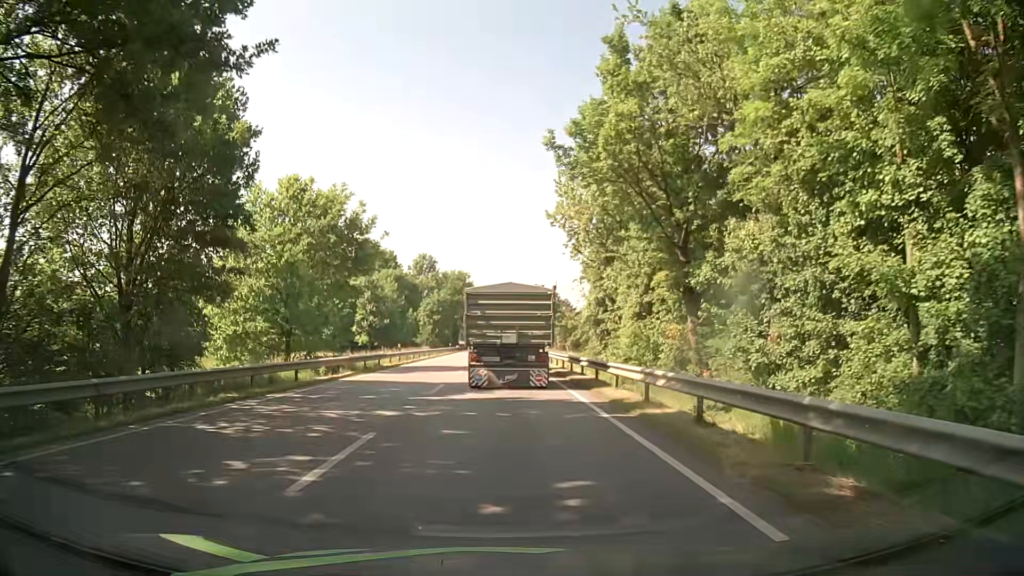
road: primary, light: Day
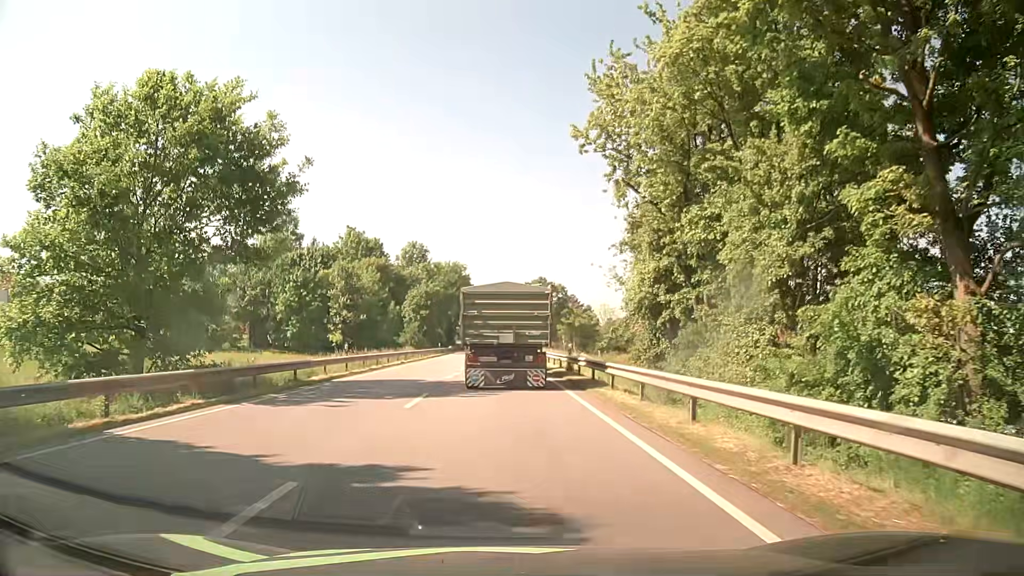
(+0.1, +15.9) m; 0°
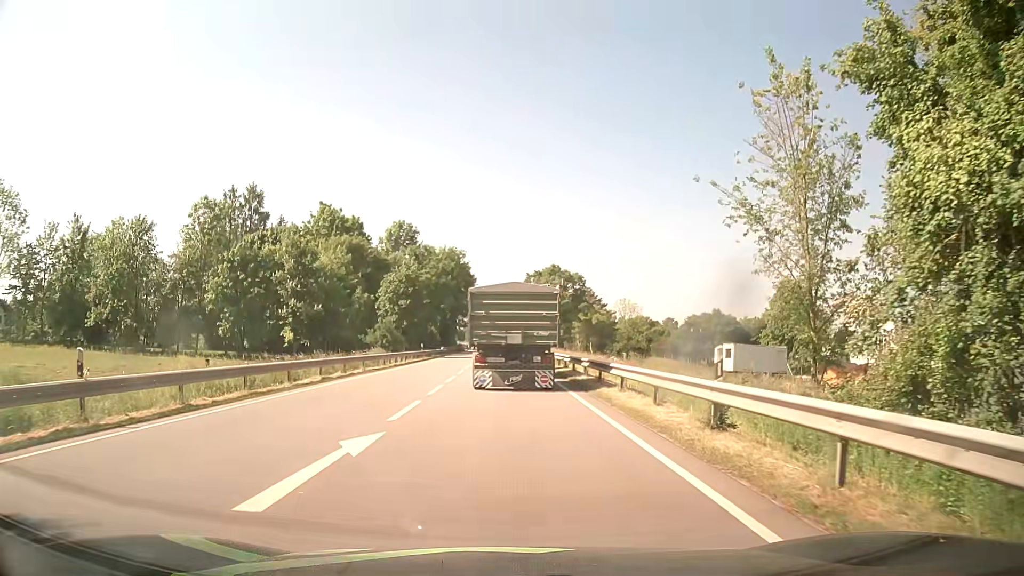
(0.0, +21.1) m; 0°
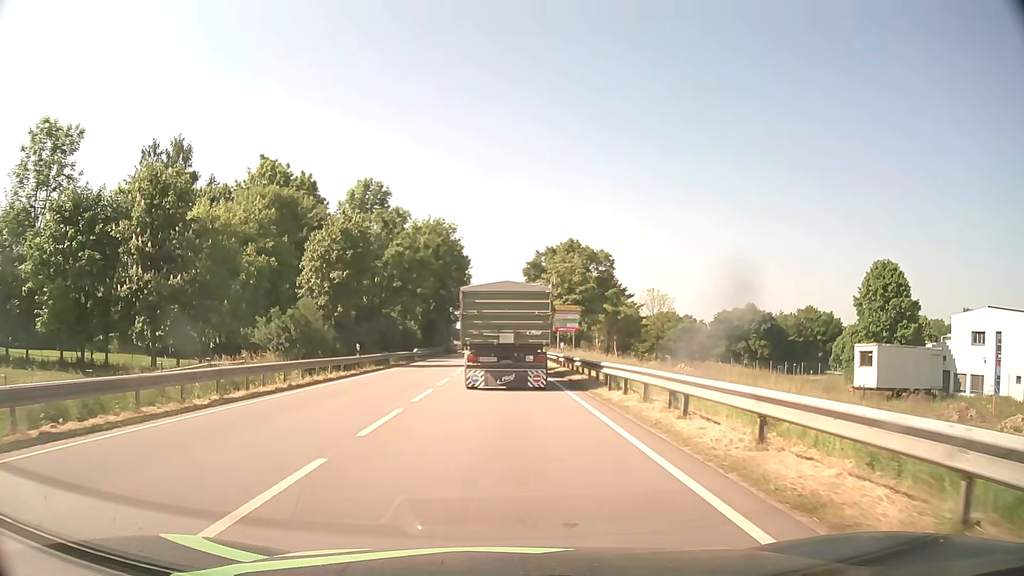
(-0.2, +26.1) m; 0°
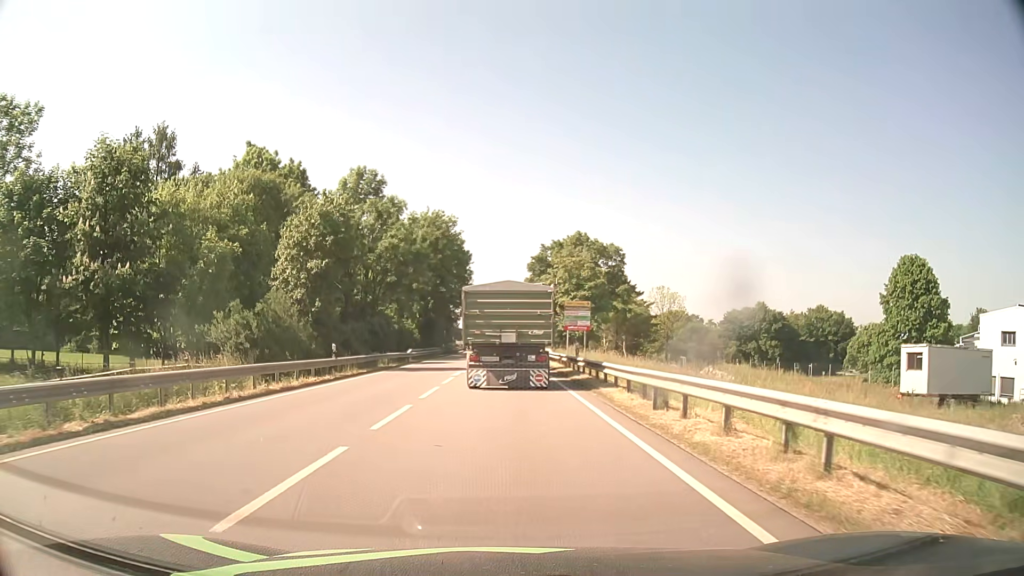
(0.0, +5.2) m; -1°
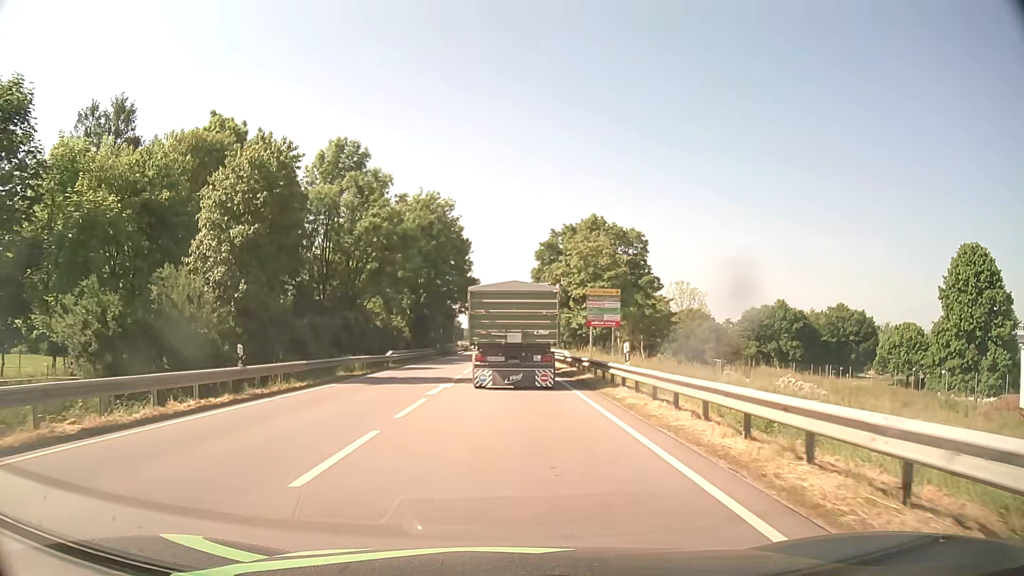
(0.0, +10.3) m; 0°
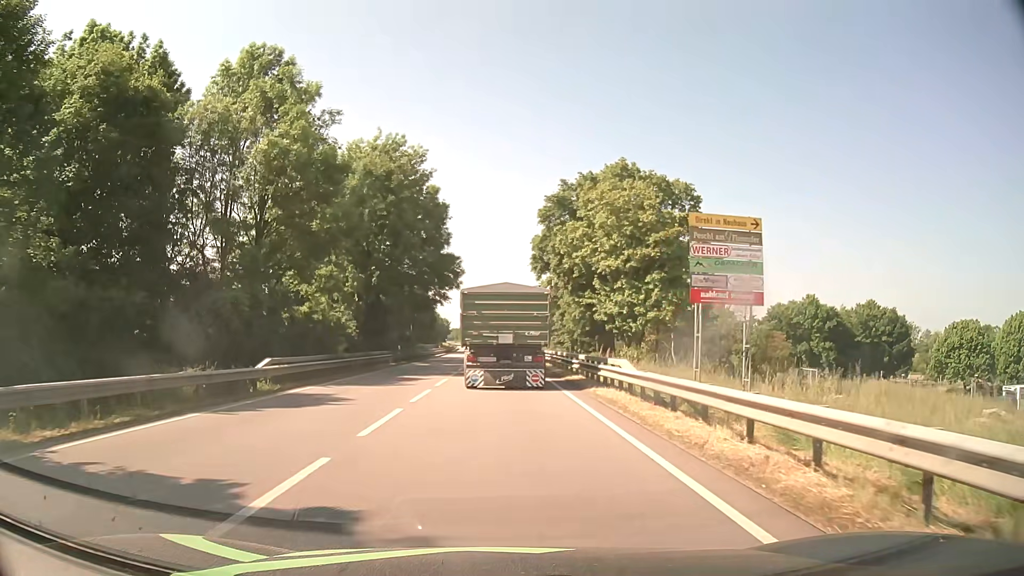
(+0.1, +20.5) m; +1°
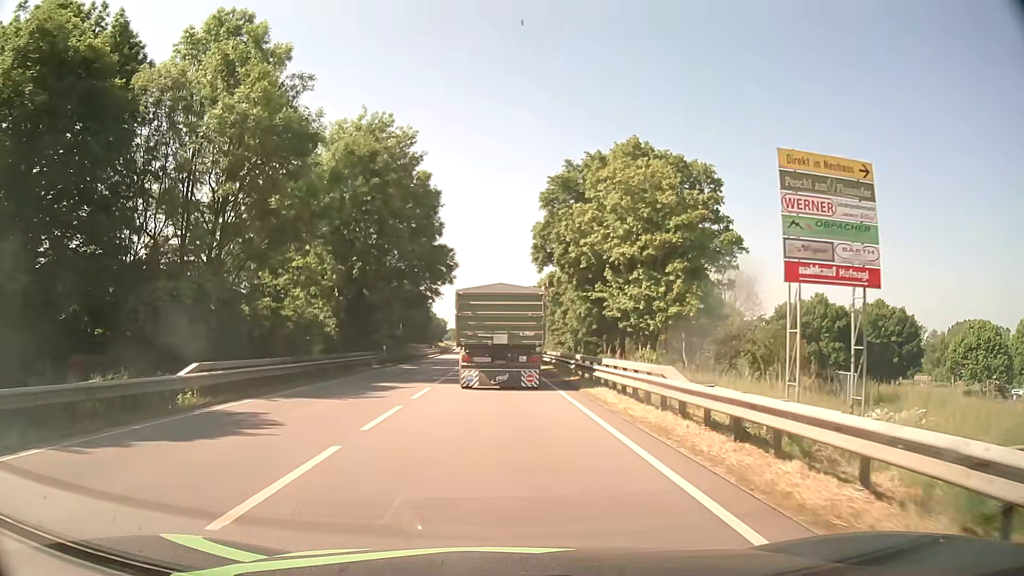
(0.0, +5.1) m; 0°
(0, +10) (0, +20) (0, +30) (0, +40) (0, +50) (-1, +60) (-1, +70) (0, +80) (0, +90) (0, +100) m
